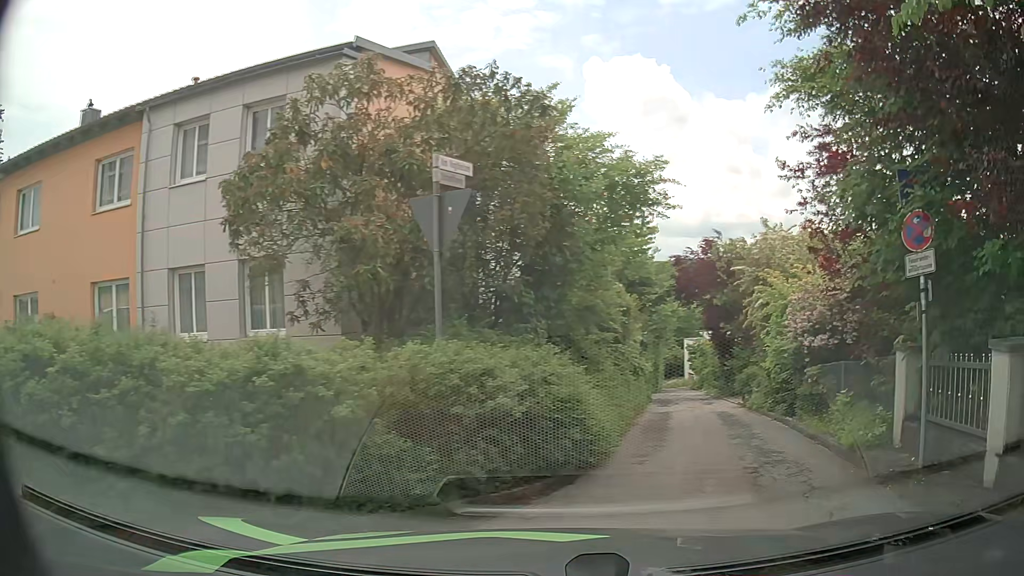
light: Day
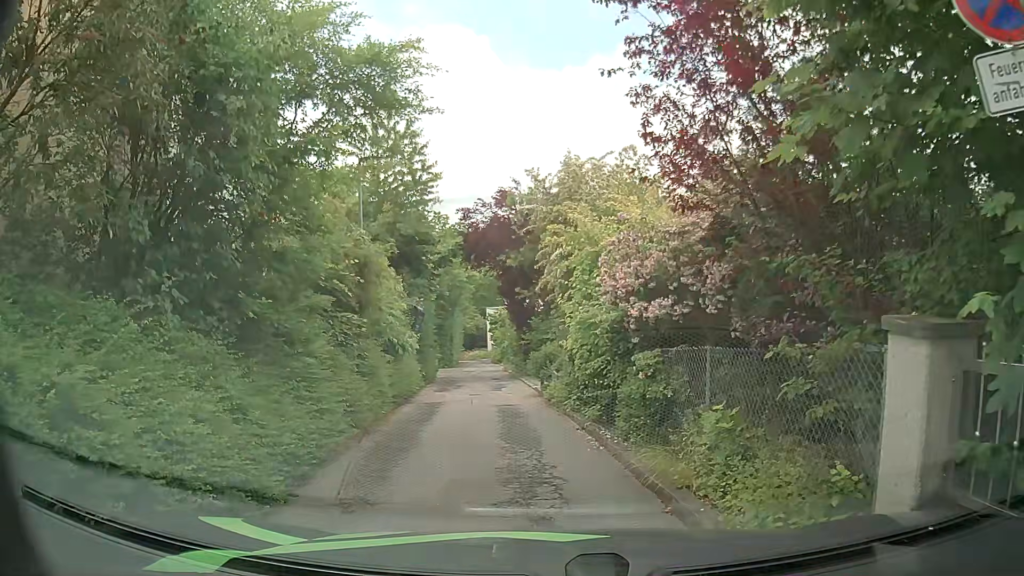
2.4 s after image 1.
(+1.2, +4.8) m; +16°
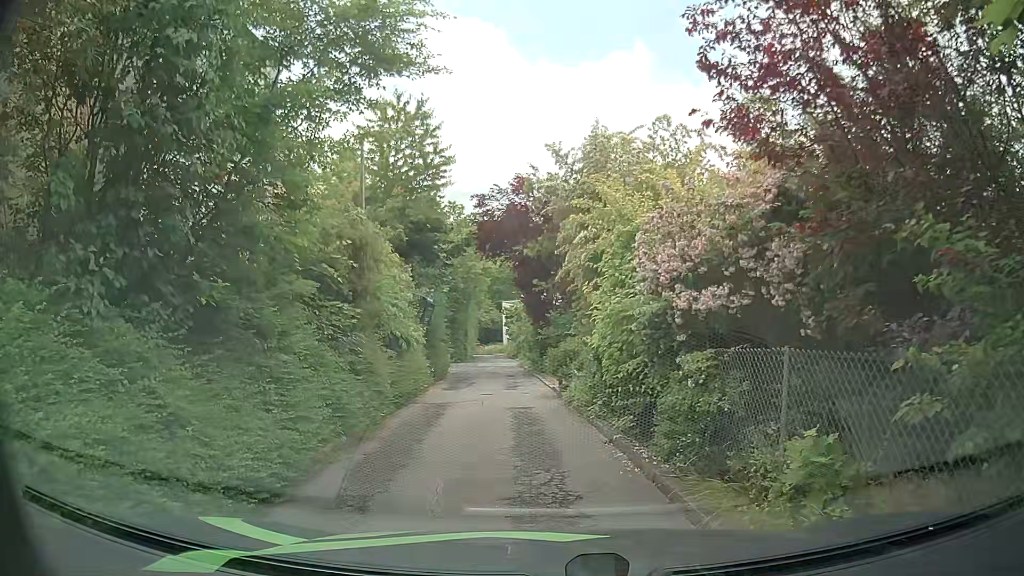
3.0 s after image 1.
(0.0, +1.5) m; -3°
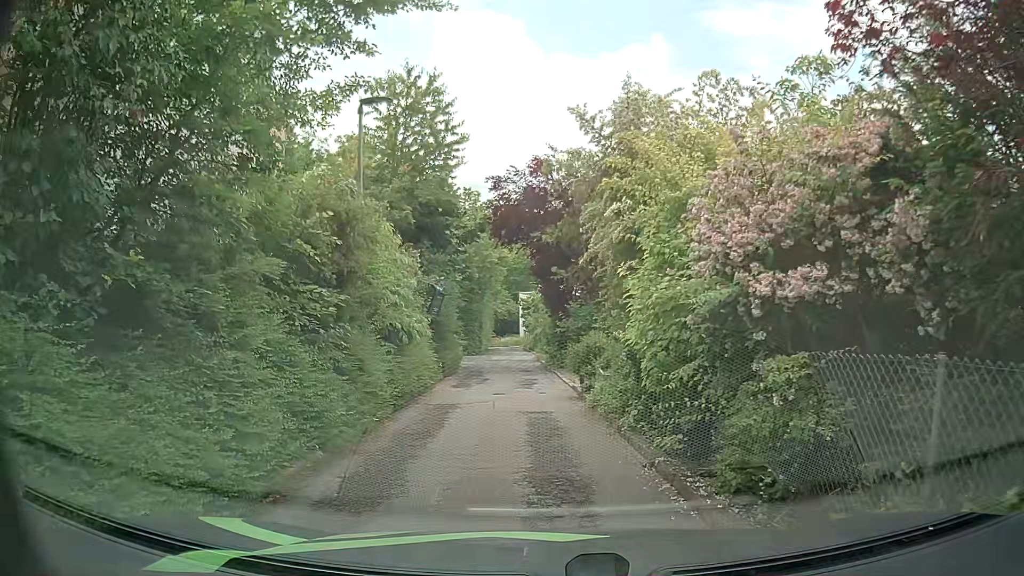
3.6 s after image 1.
(0.0, +1.7) m; 0°
